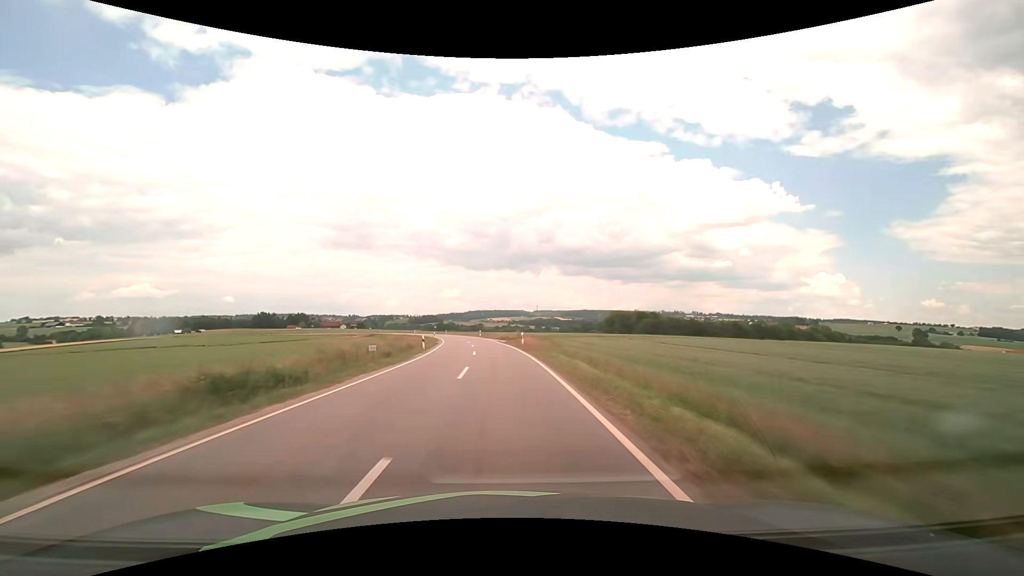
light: Day
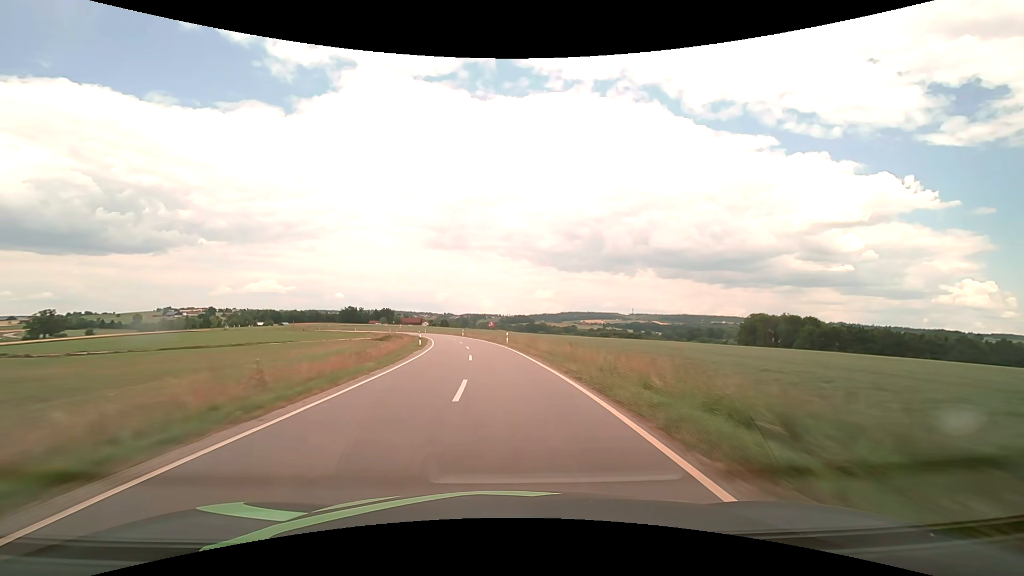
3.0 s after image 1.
(-6.7, +77.0) m; -10°
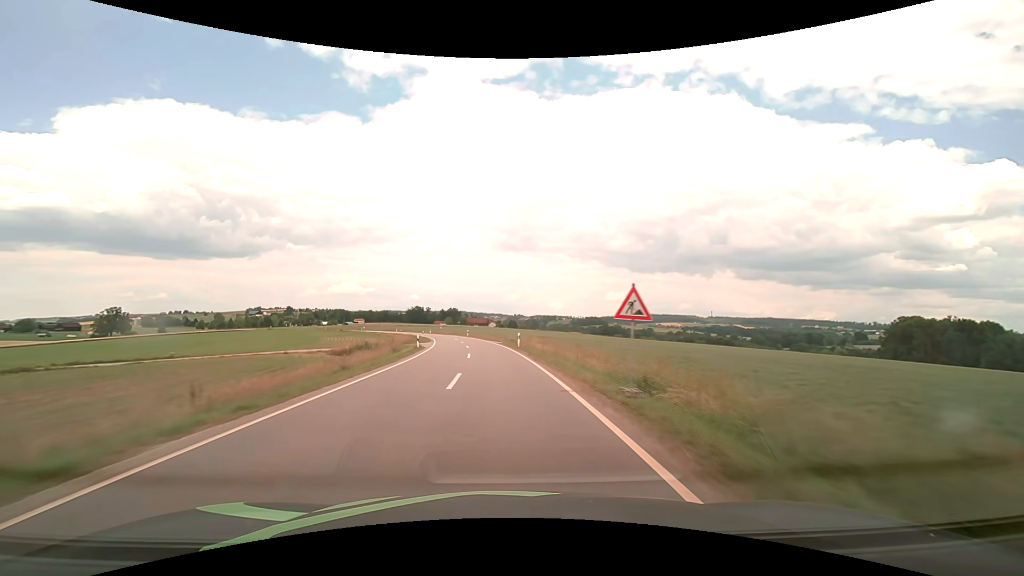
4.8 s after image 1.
(-3.1, +46.8) m; -8°
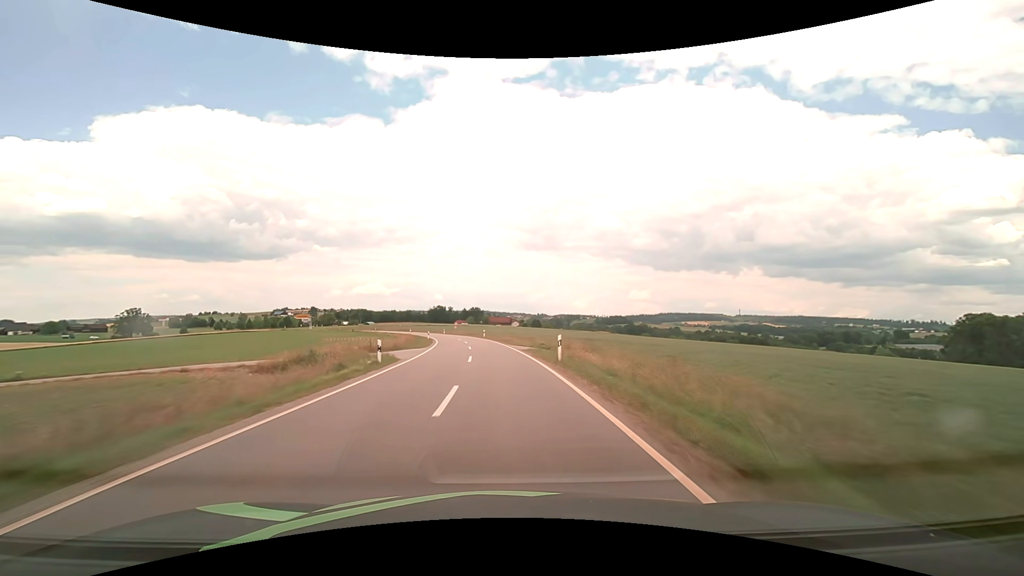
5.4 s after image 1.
(-0.4, +15.7) m; -3°
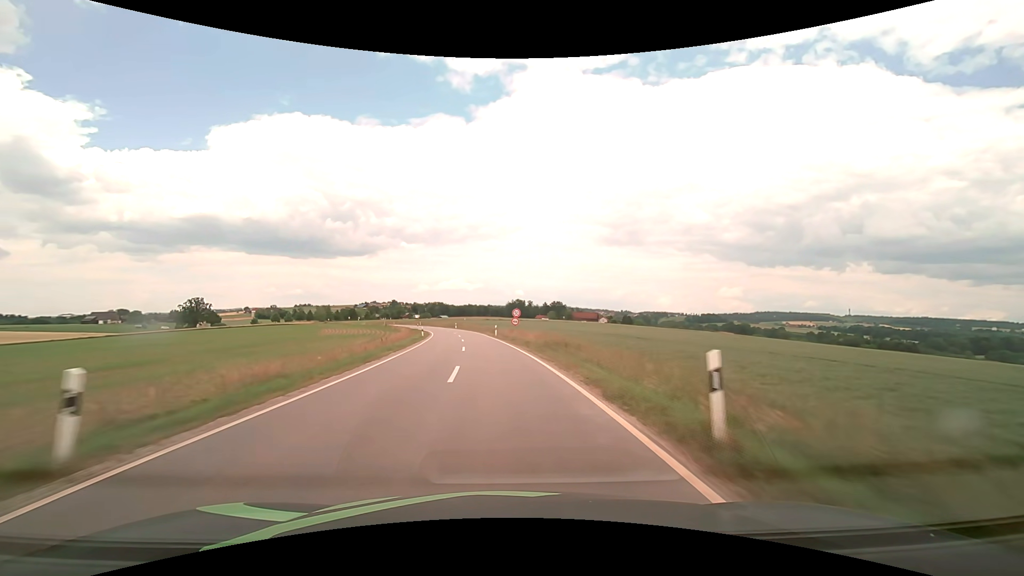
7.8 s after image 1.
(-4.4, +56.4) m; -9°
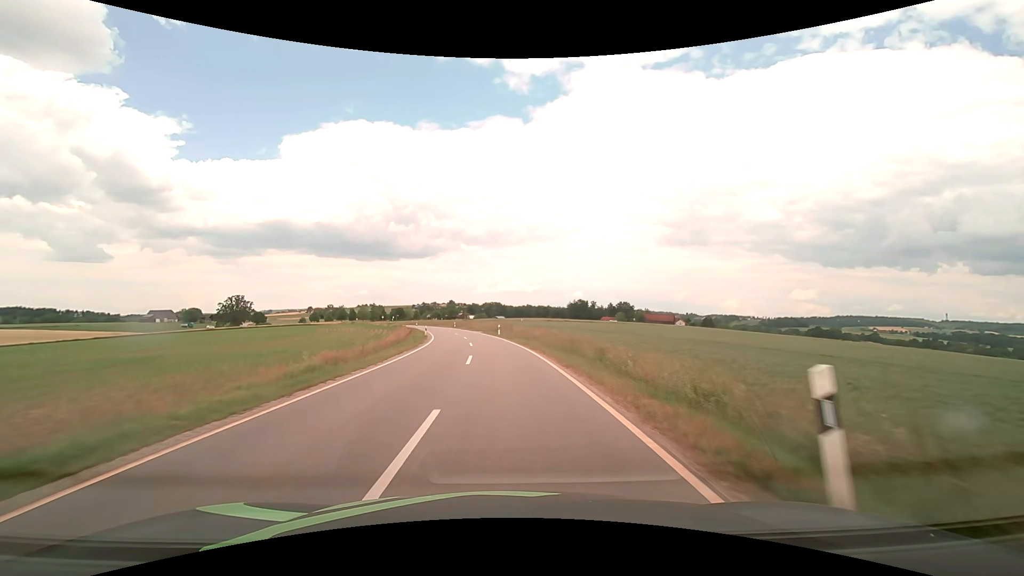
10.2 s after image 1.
(-2.8, +42.9) m; -7°
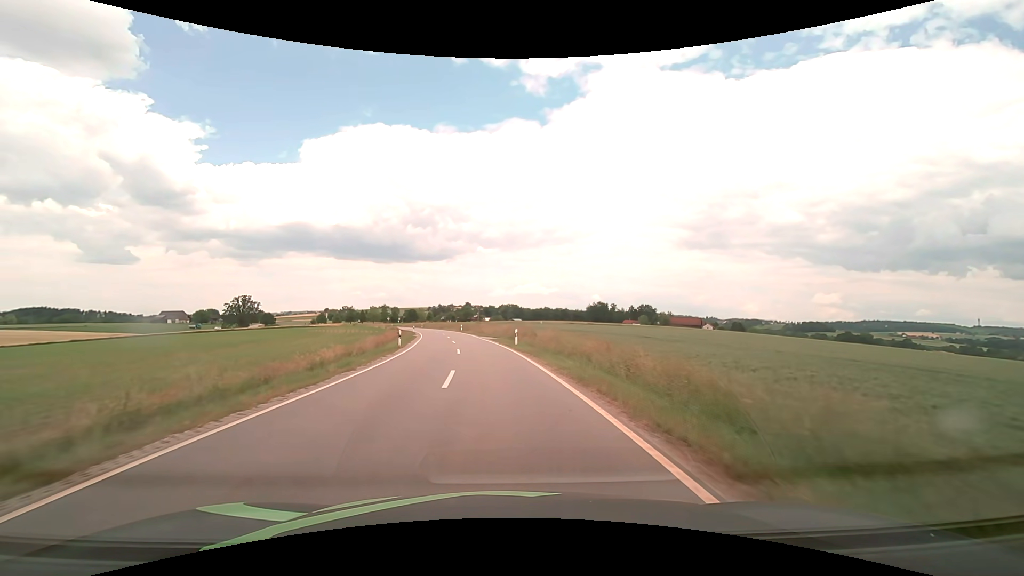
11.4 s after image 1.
(-0.2, +17.1) m; -2°
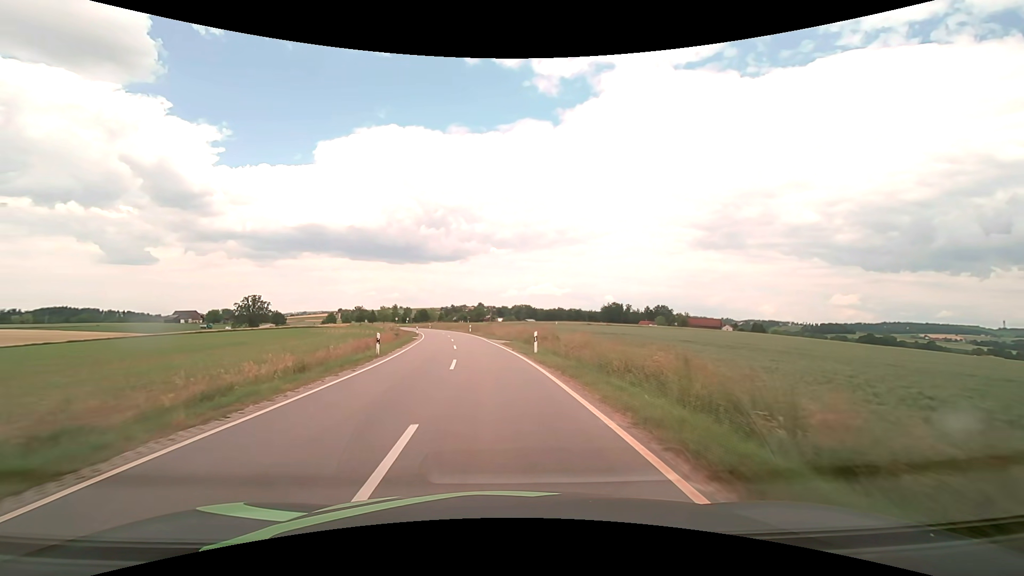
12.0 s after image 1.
(-0.1, +7.6) m; -1°
(0, +10) (-1, +20) (-2, +30) (-3, +40) (-4, +50) (-6, +60) (-8, +69) (-10, +79) (-12, +89) (-15, +99) m
